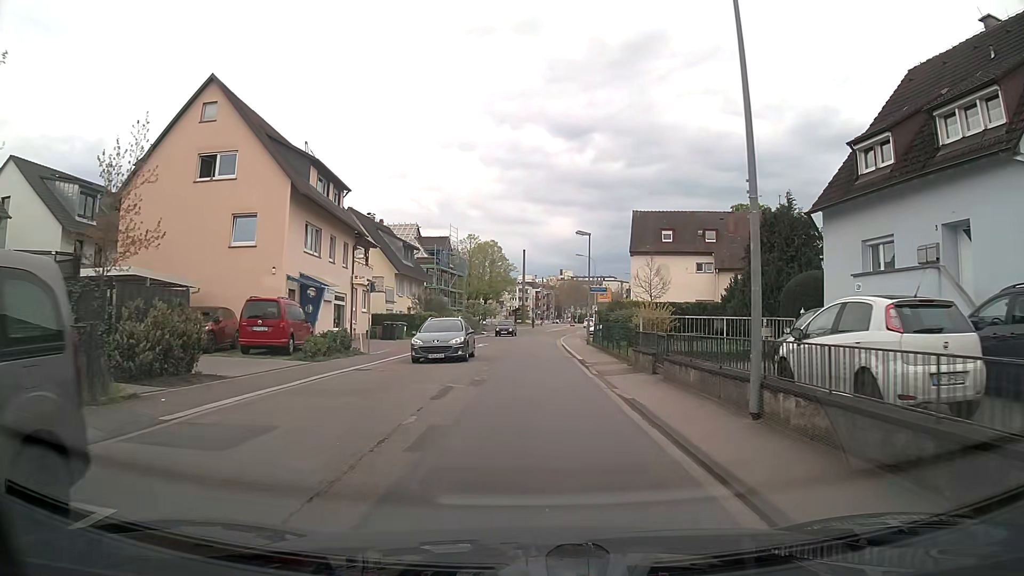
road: tertiary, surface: asphalt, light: Day
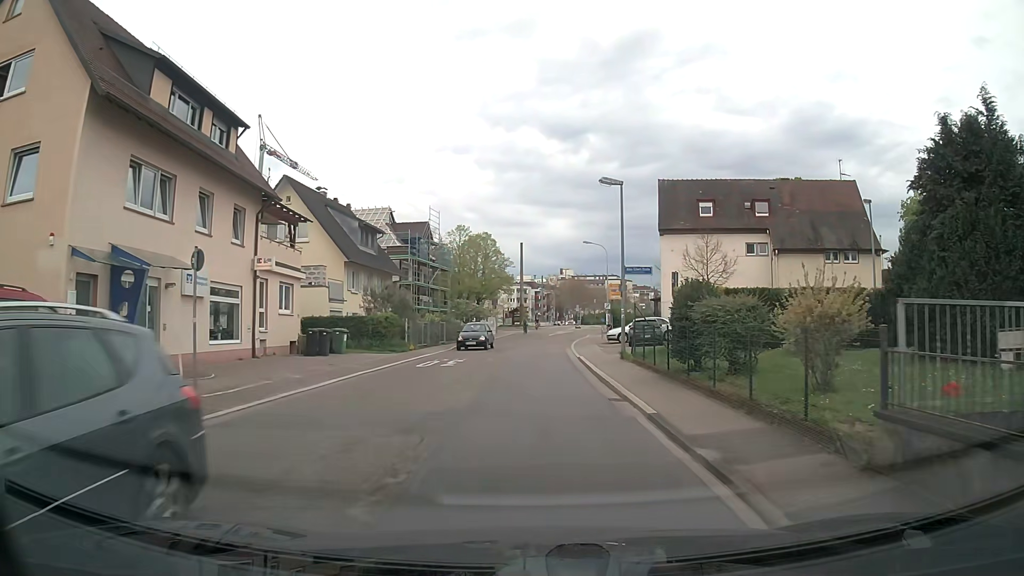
(+0.1, +13.9) m; 0°
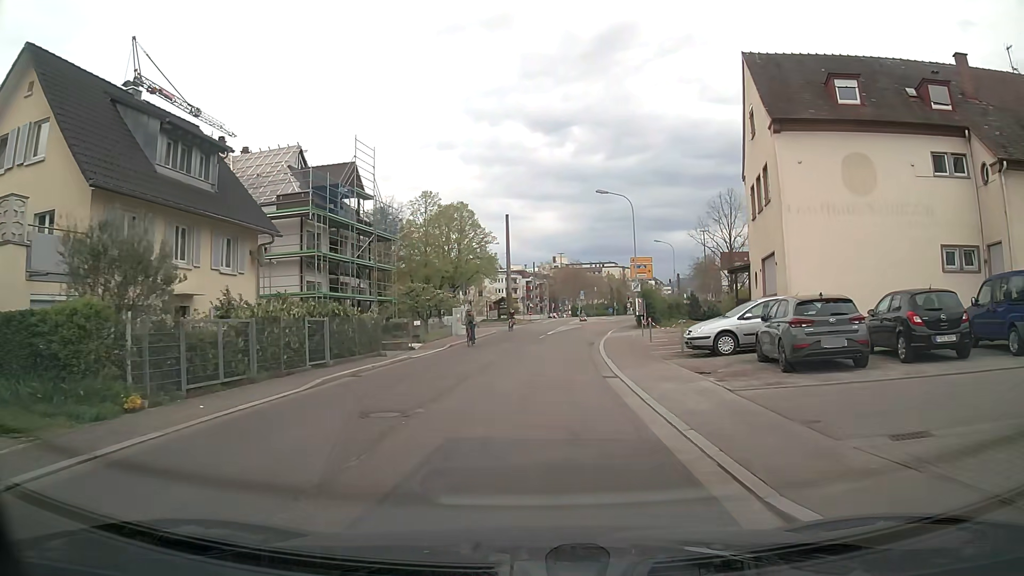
(+0.4, +23.0) m; +1°
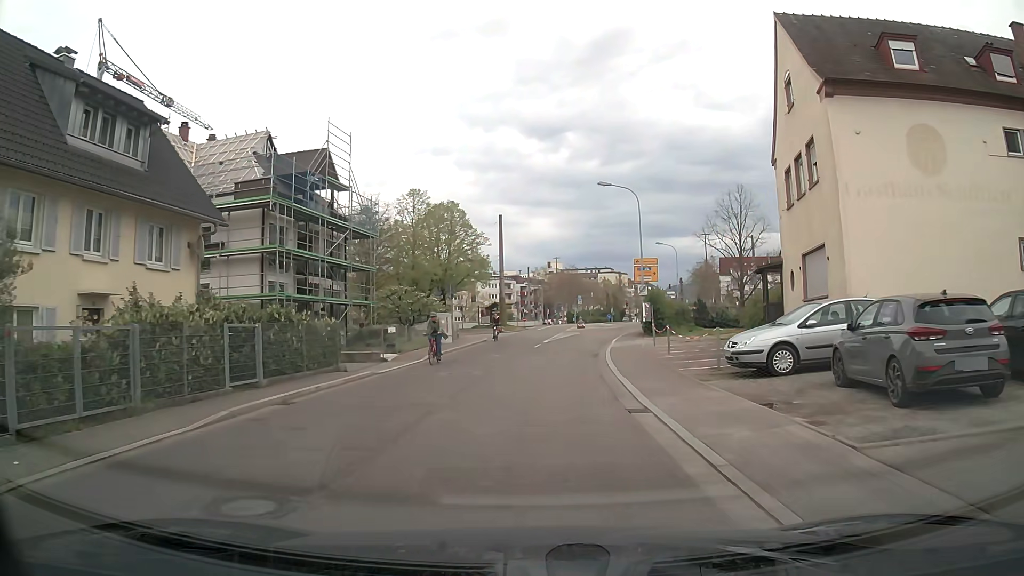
(+0.1, +4.6) m; 0°
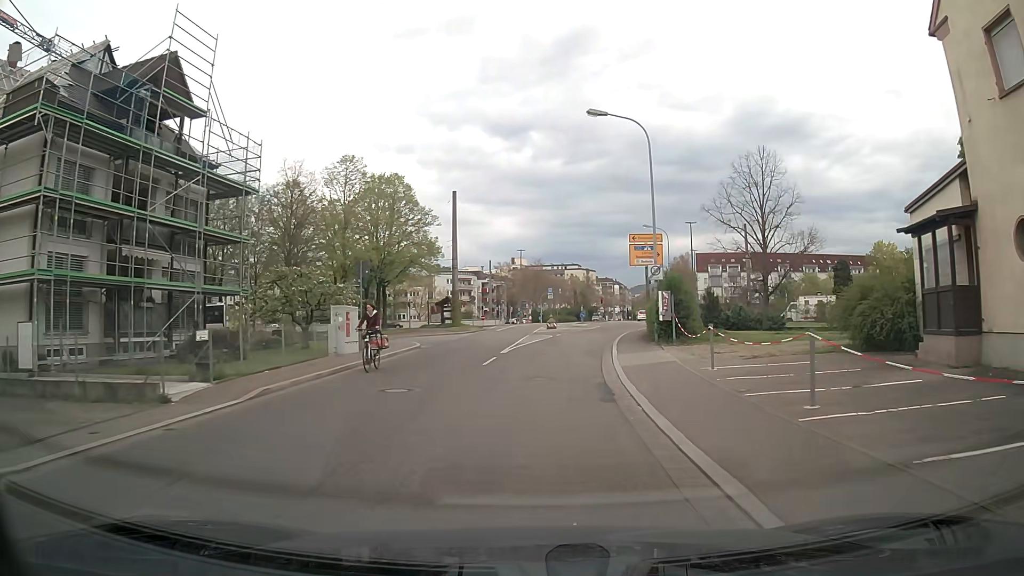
(+0.5, +13.9) m; +3°
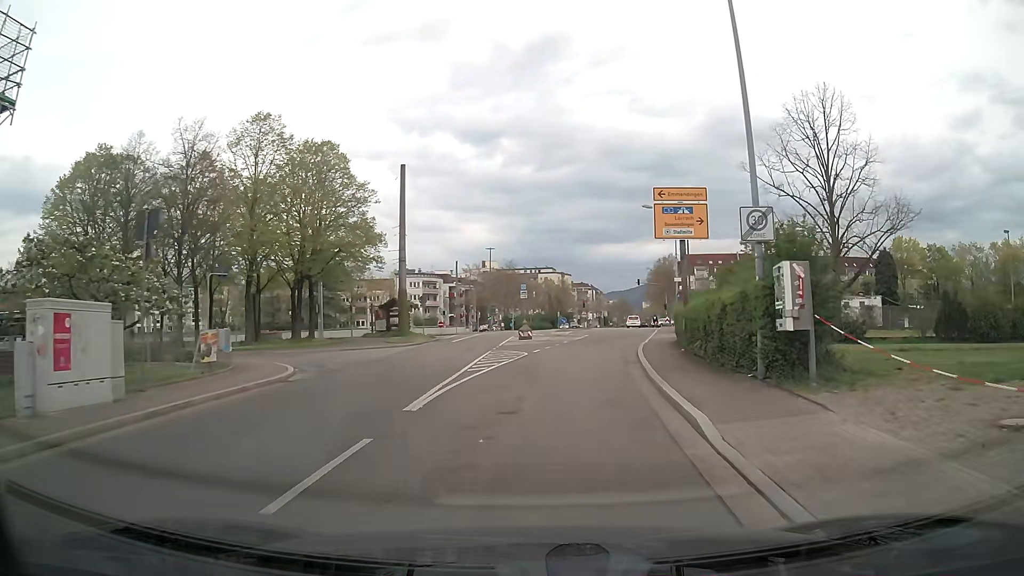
(+0.3, +14.2) m; +3°
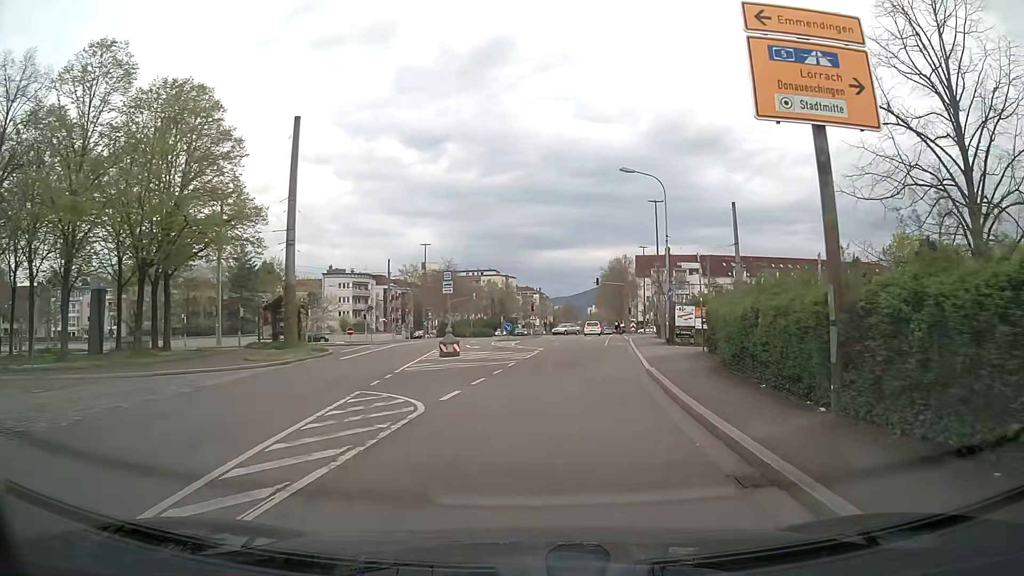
(+0.5, +14.1) m; +5°
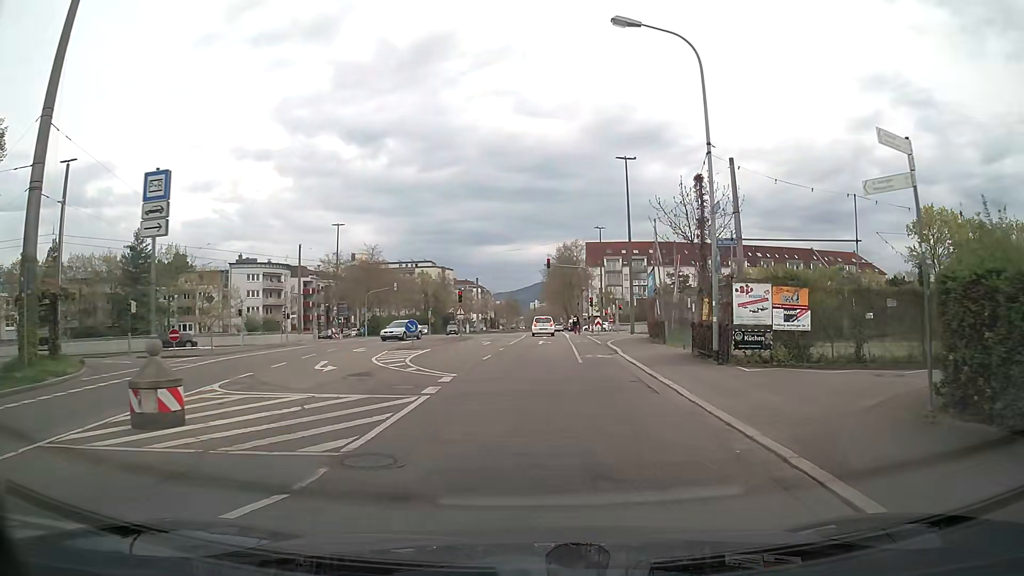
(+0.8, +18.1) m; +4°
